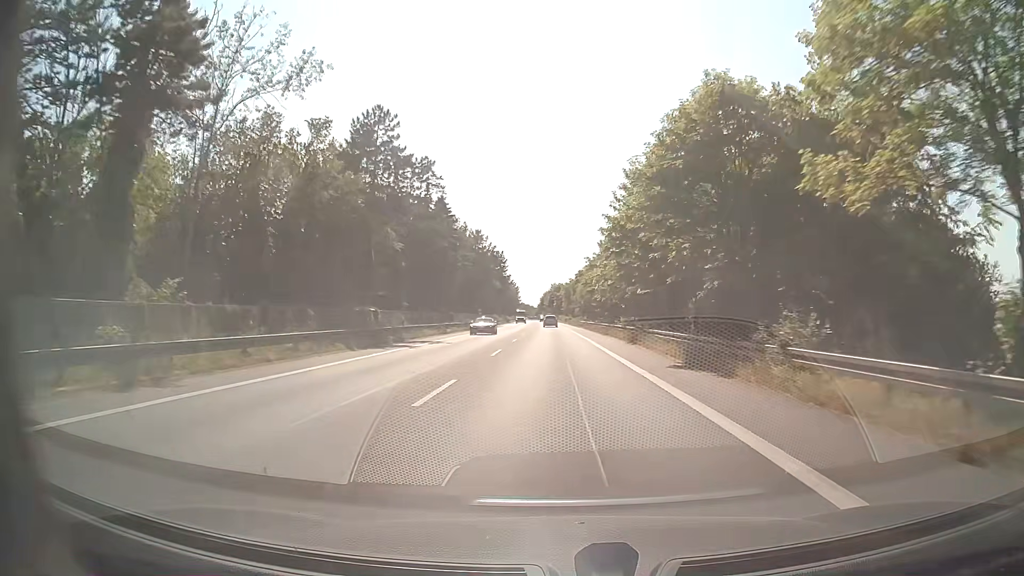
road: secondary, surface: asphalt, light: Day
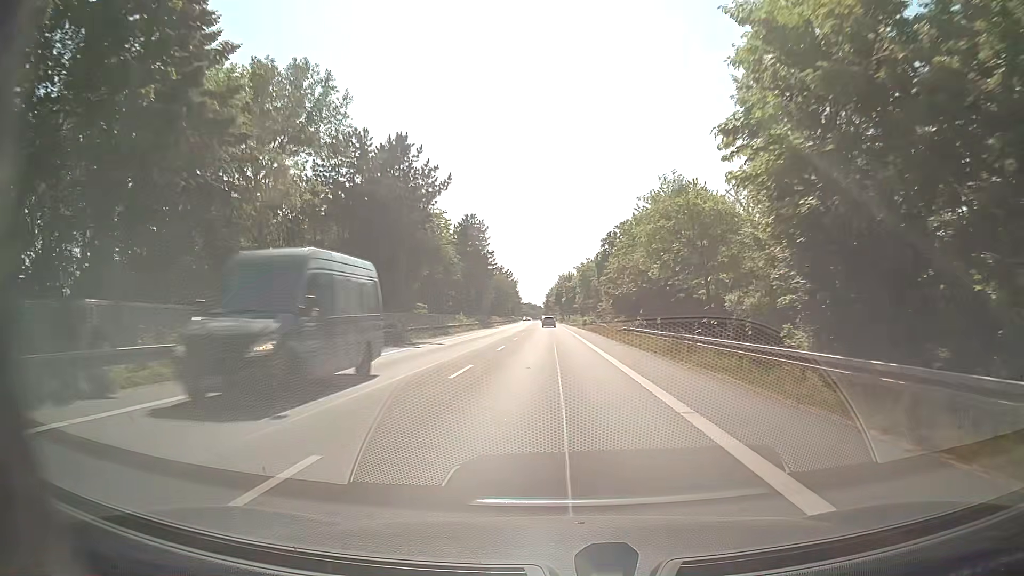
(-0.5, +57.4) m; -1°
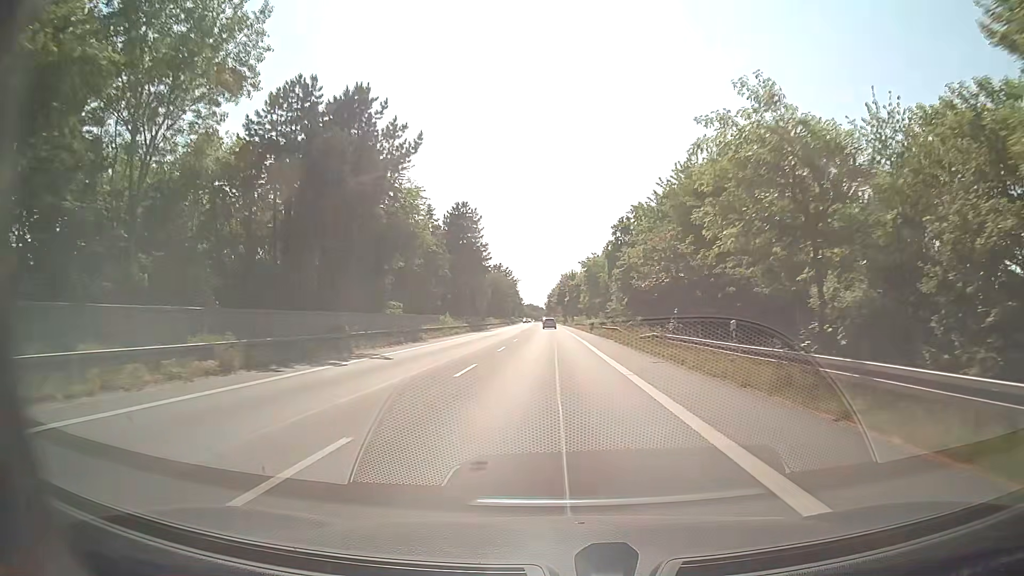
(0.0, +11.5) m; 0°
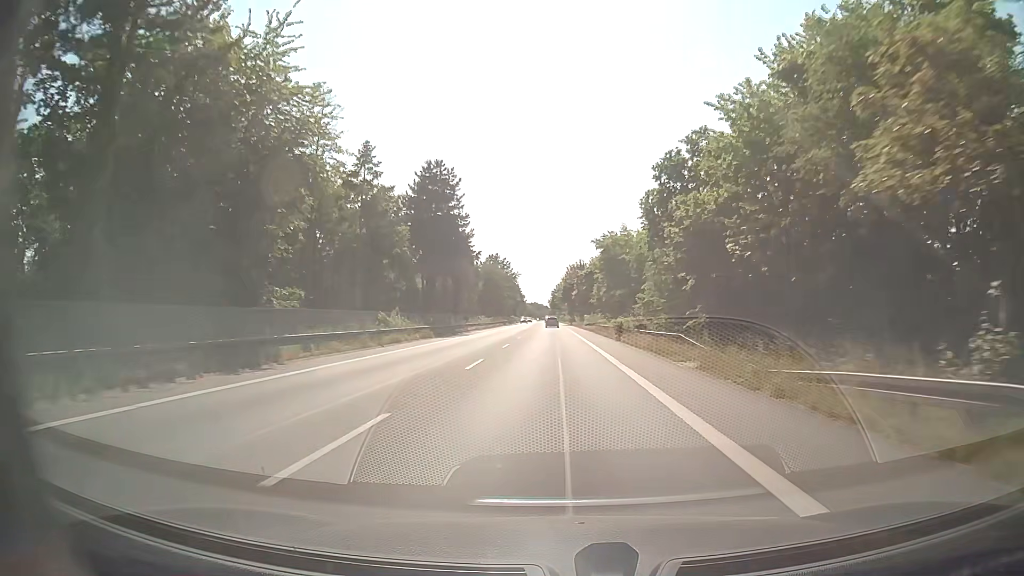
(-0.2, +22.9) m; -1°
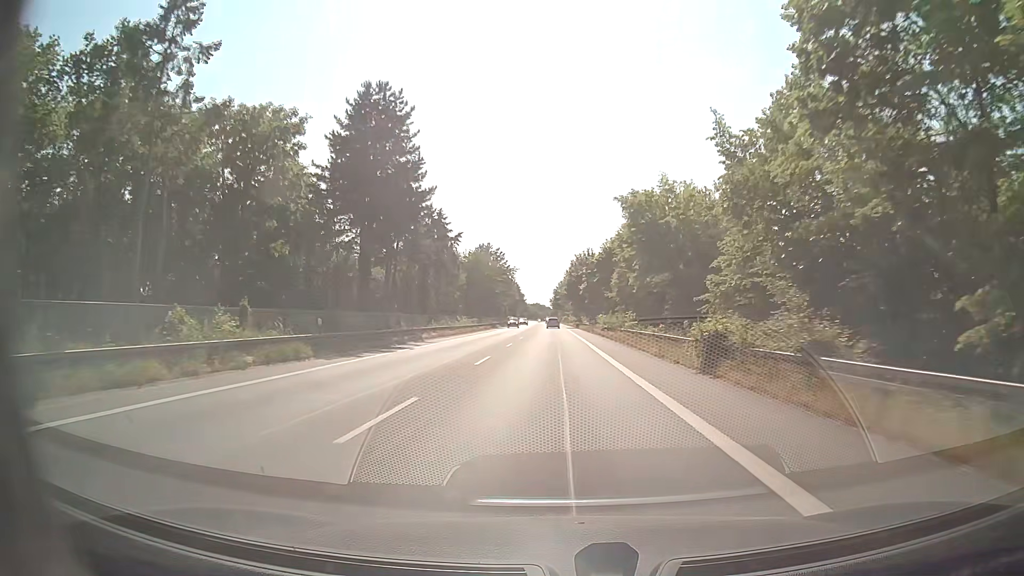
(-0.1, +22.9) m; -1°
(0, +10) (0, +20) (0, +30) (0, +40) (0, +50) (0, +60) (0, +70) (0, +80) (0, +90) (0, +100) m
